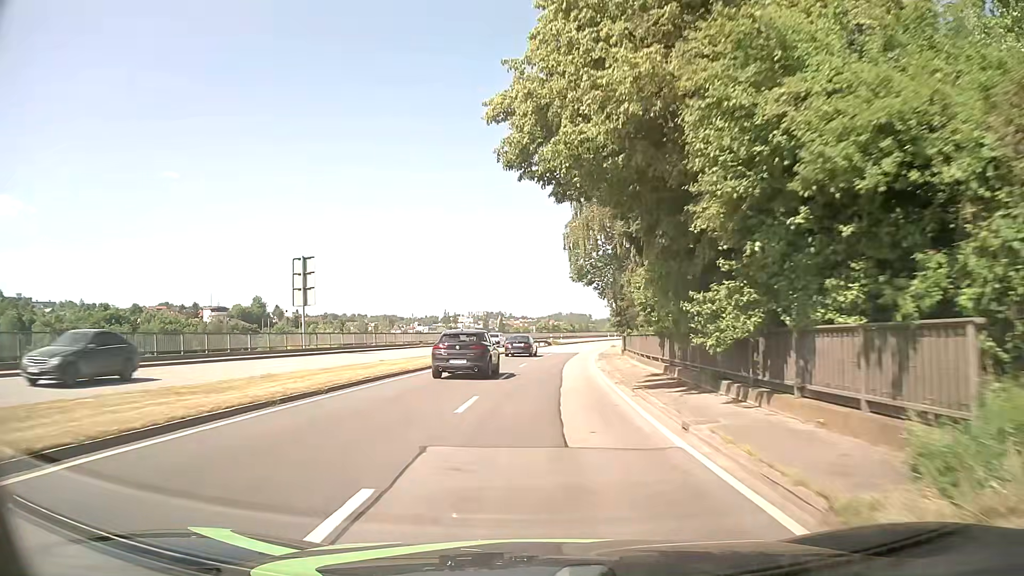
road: primary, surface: asphalt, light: Day
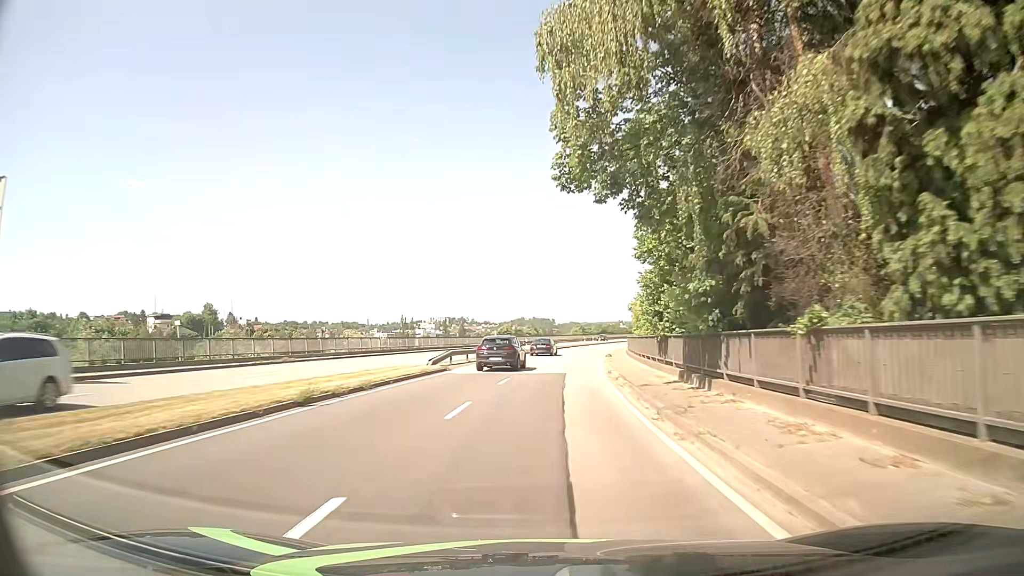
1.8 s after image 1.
(+0.6, +27.7) m; +3°
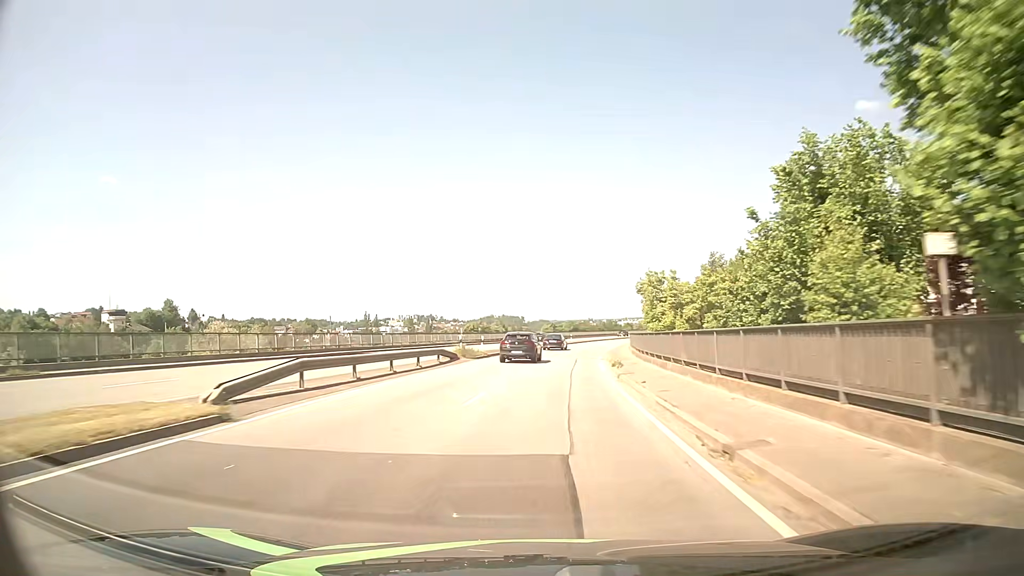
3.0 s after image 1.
(+0.6, +19.7) m; +3°
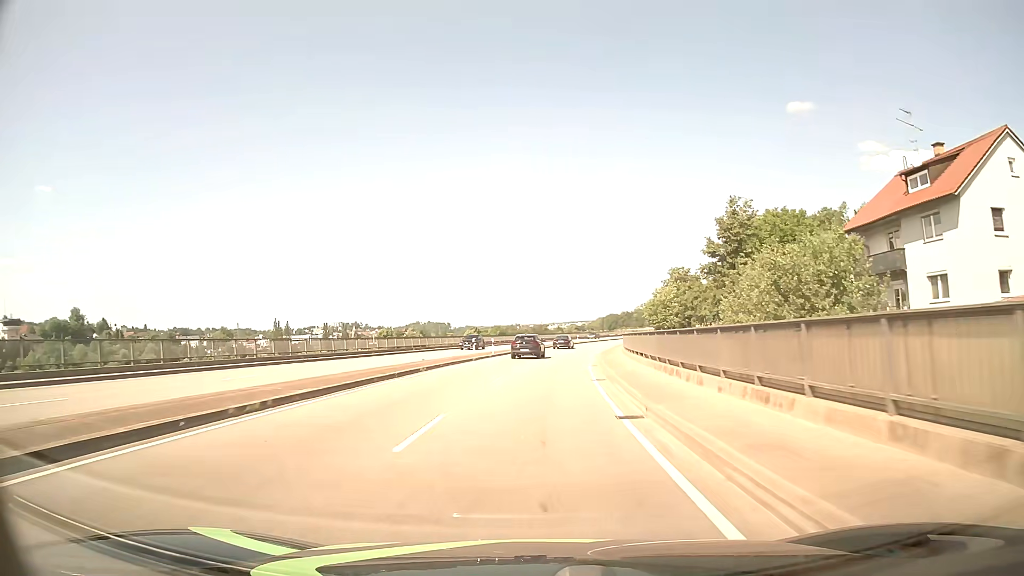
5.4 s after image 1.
(+2.3, +40.7) m; +6°
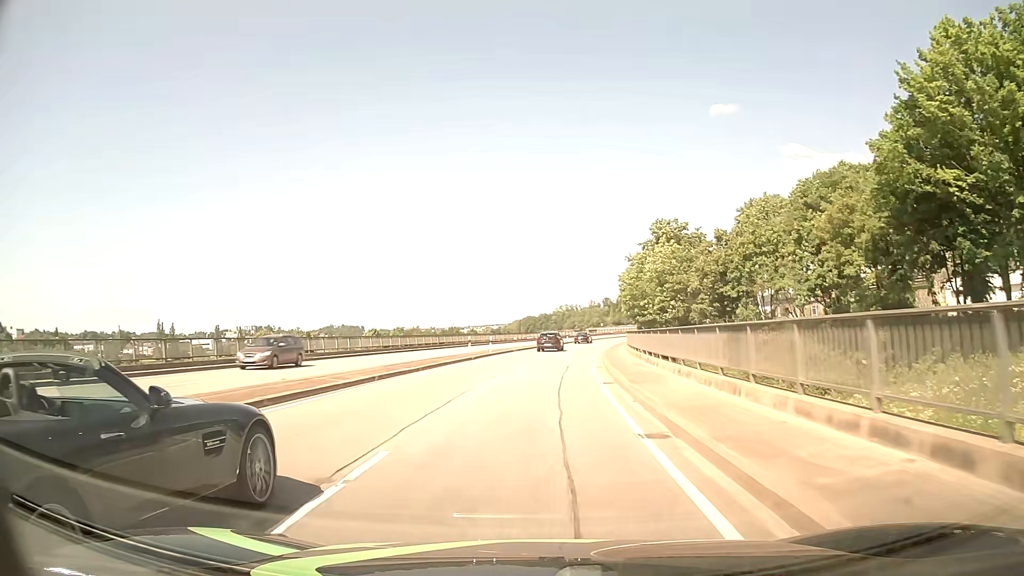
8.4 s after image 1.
(+3.2, +52.1) m; +7°
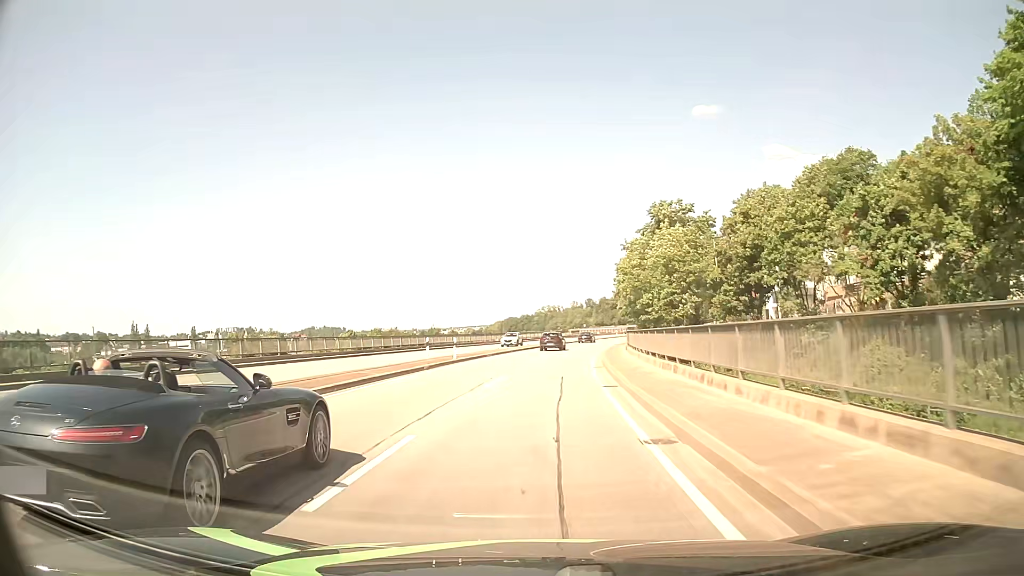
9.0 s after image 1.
(+0.2, +10.6) m; +2°
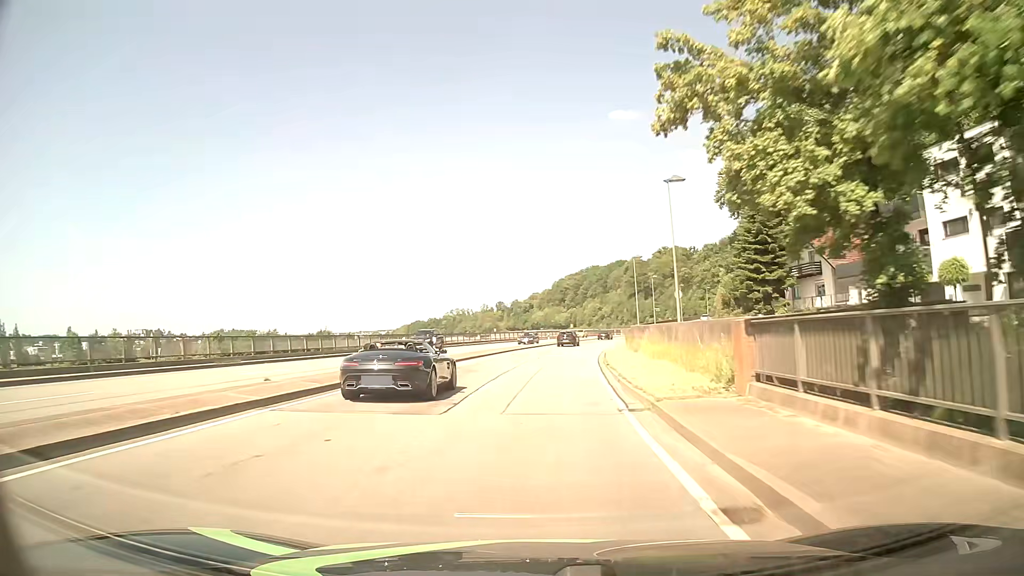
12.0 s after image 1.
(+3.5, +53.1) m; +8°
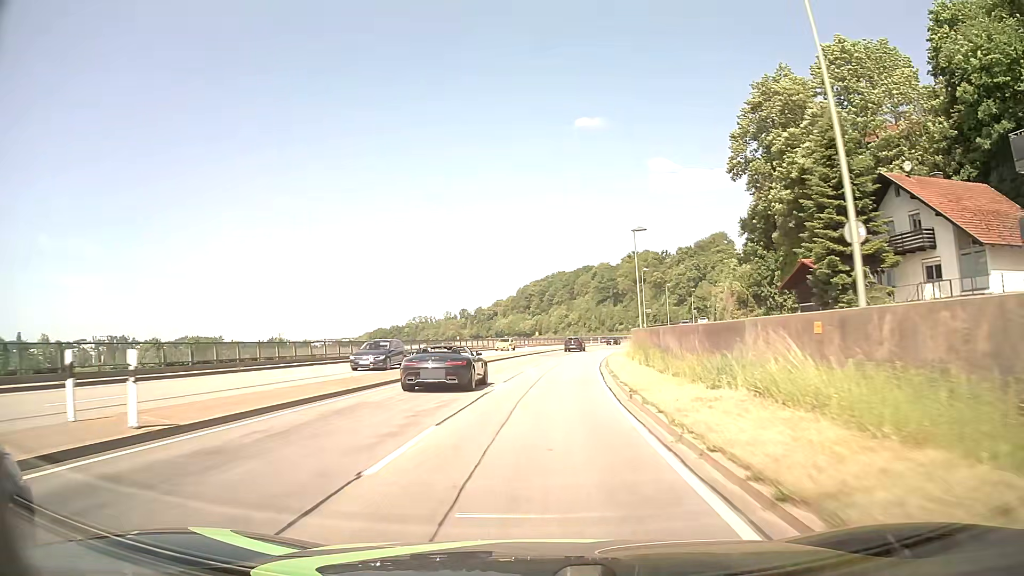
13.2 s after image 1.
(+0.5, +21.4) m; +3°
(0, +10) (+1, +20) (+1, +30) (+2, +40) (+3, +50) (+5, +60) (+7, +70) (+8, +79) (+11, +89) (+13, +99) m
